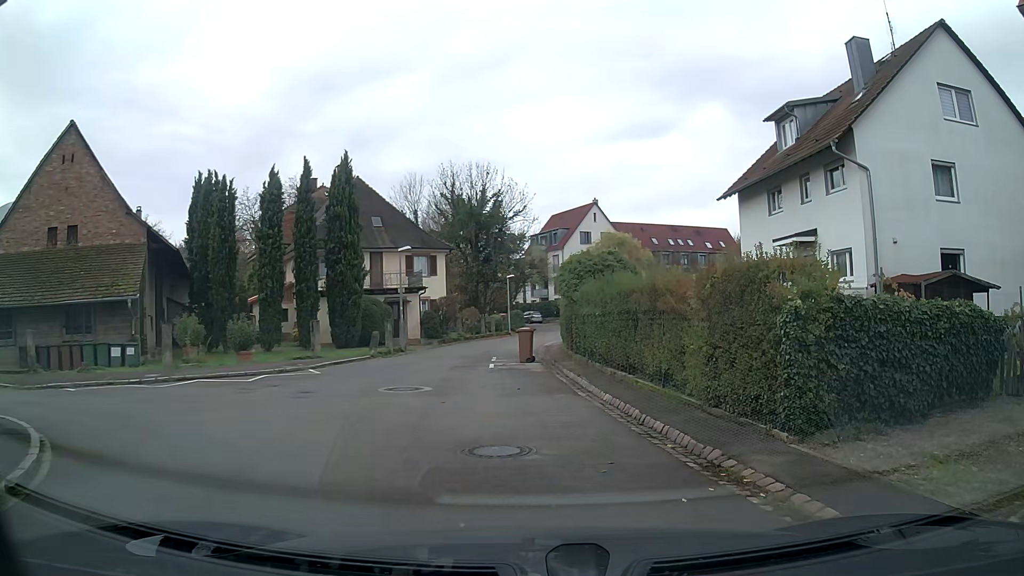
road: residential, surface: asphalt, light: Day
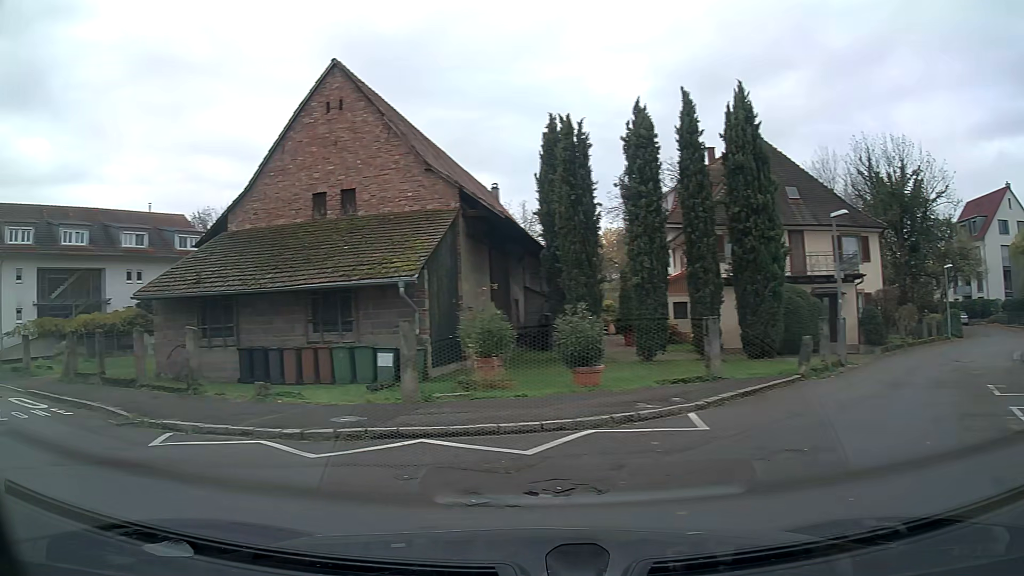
(-2.3, +9.3) m; -45°
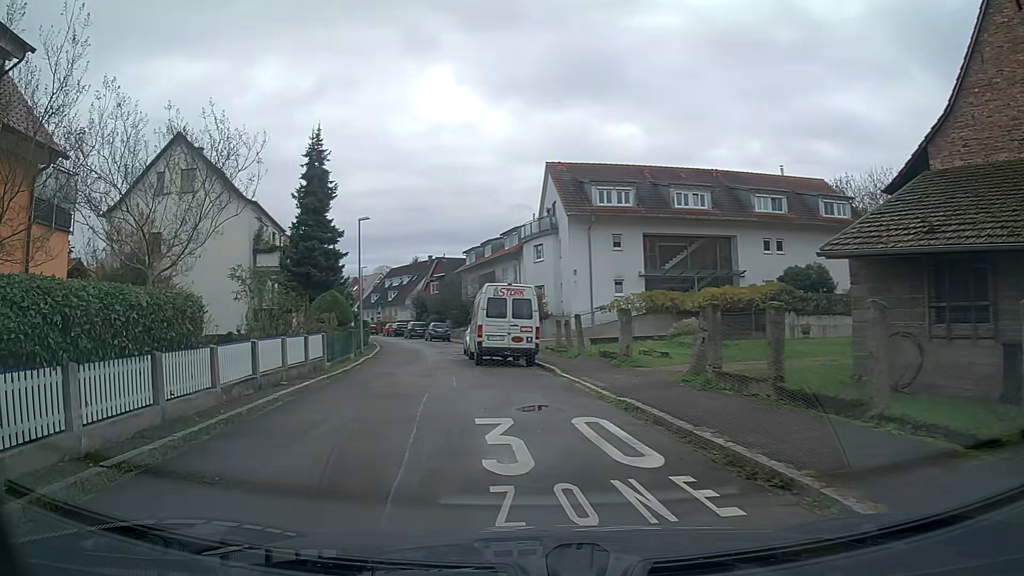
(-4.0, +7.3) m; -48°
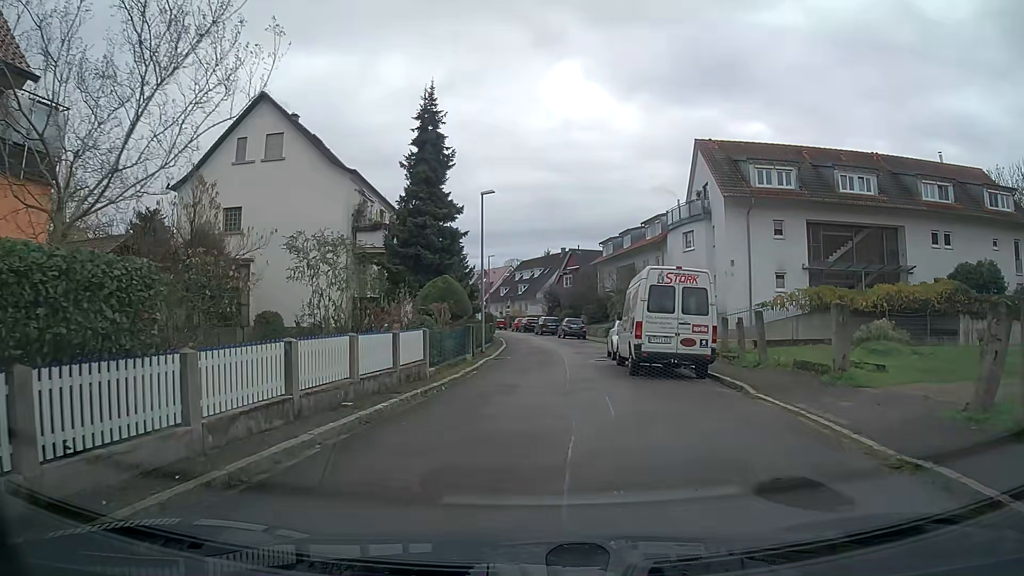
(-0.4, +5.5) m; -7°
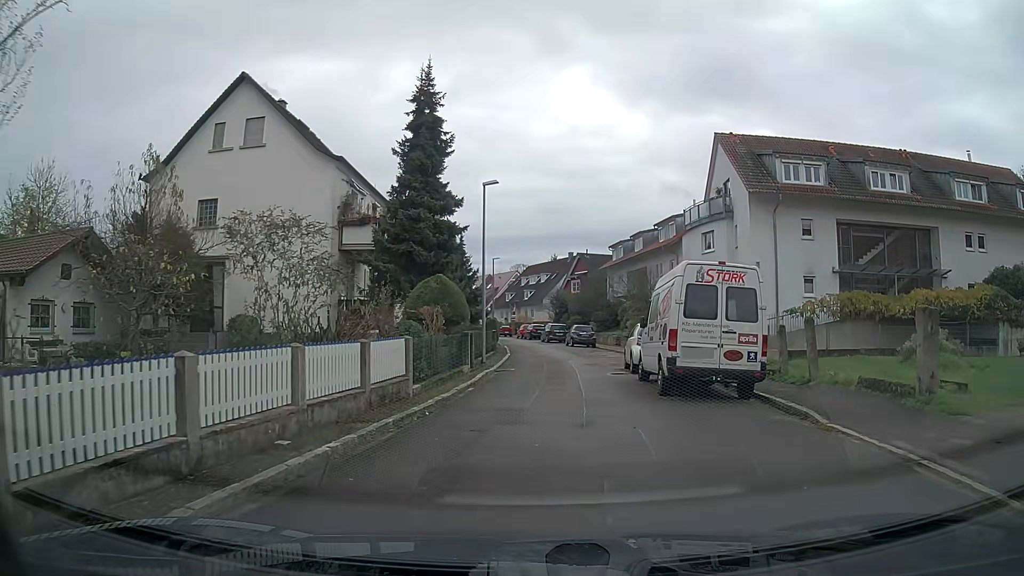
(0.0, +3.1) m; 0°
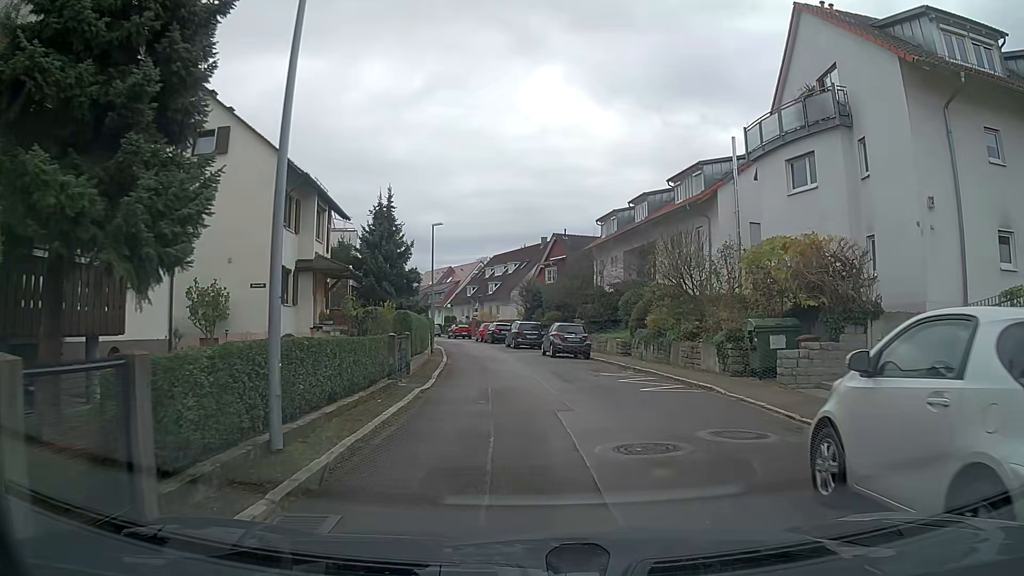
(+0.4, +17.3) m; +1°
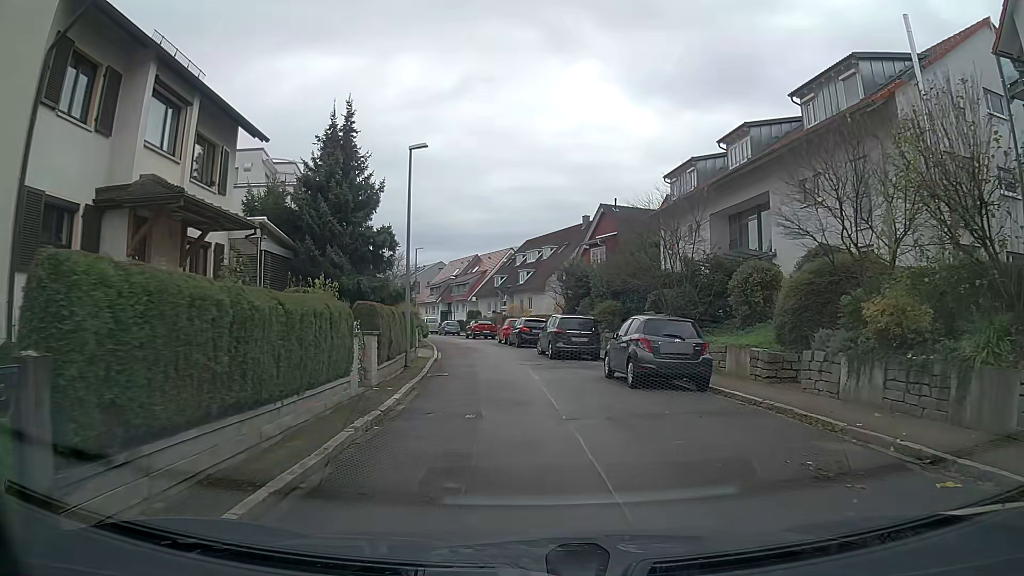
(-0.4, +15.0) m; -3°
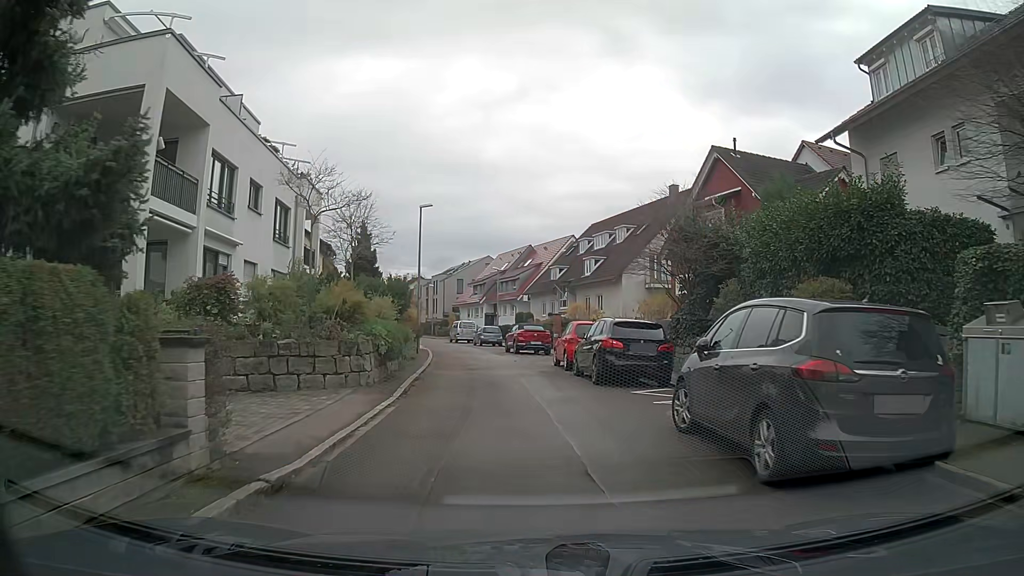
(-0.7, +19.0) m; -5°
